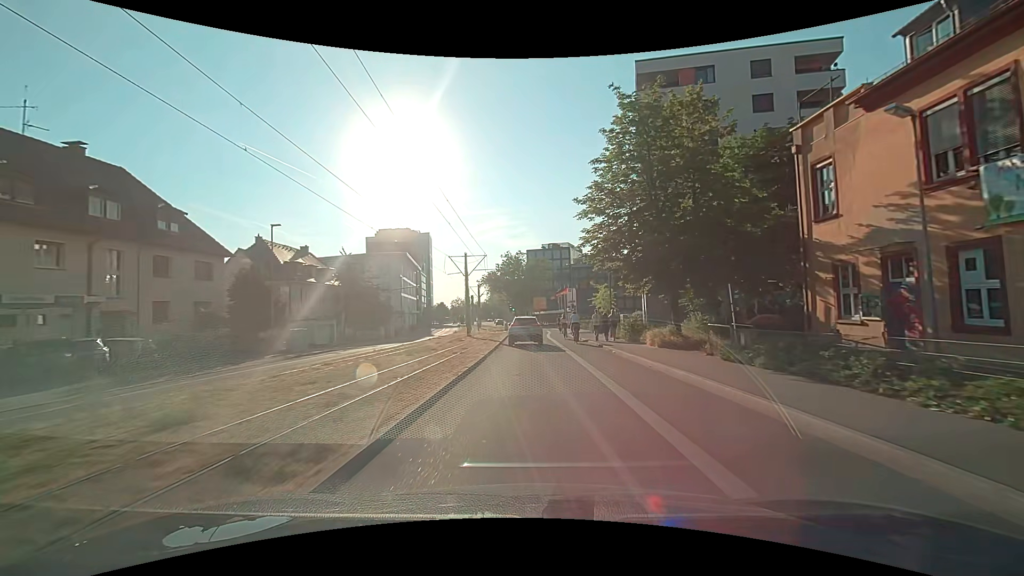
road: secondary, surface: asphalt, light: Day
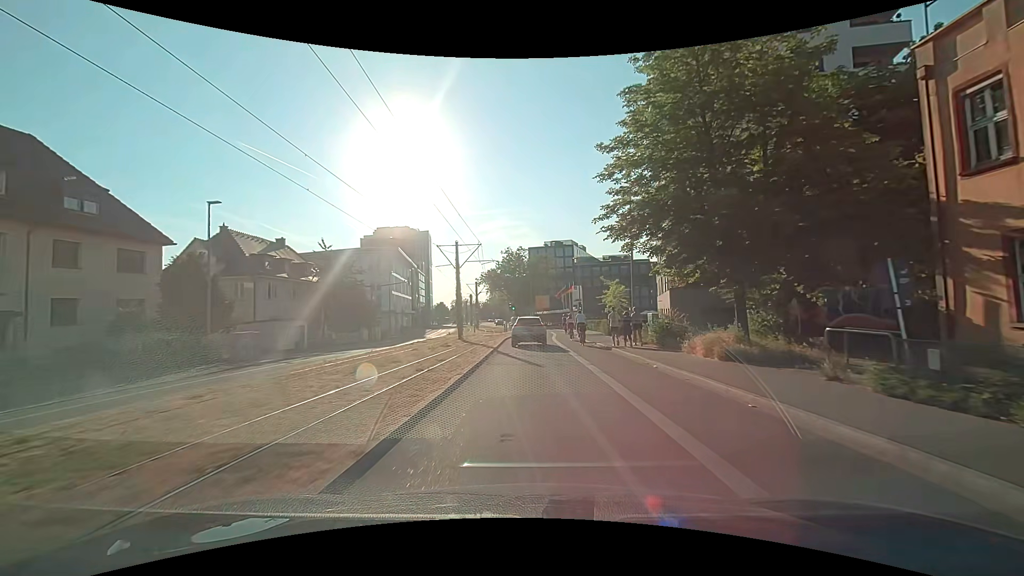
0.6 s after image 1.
(0.0, +6.5) m; 0°
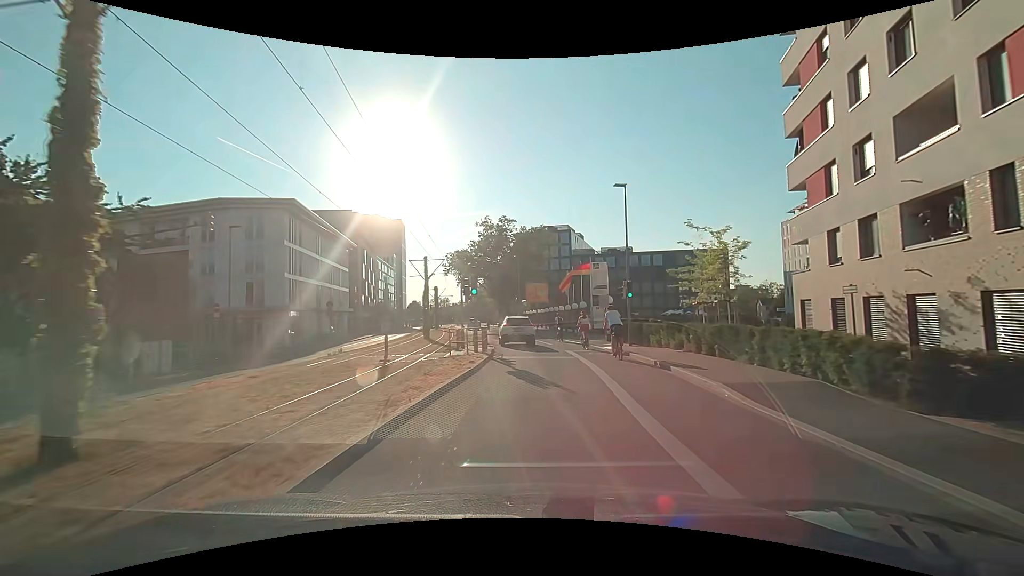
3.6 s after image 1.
(0.0, +31.0) m; +2°
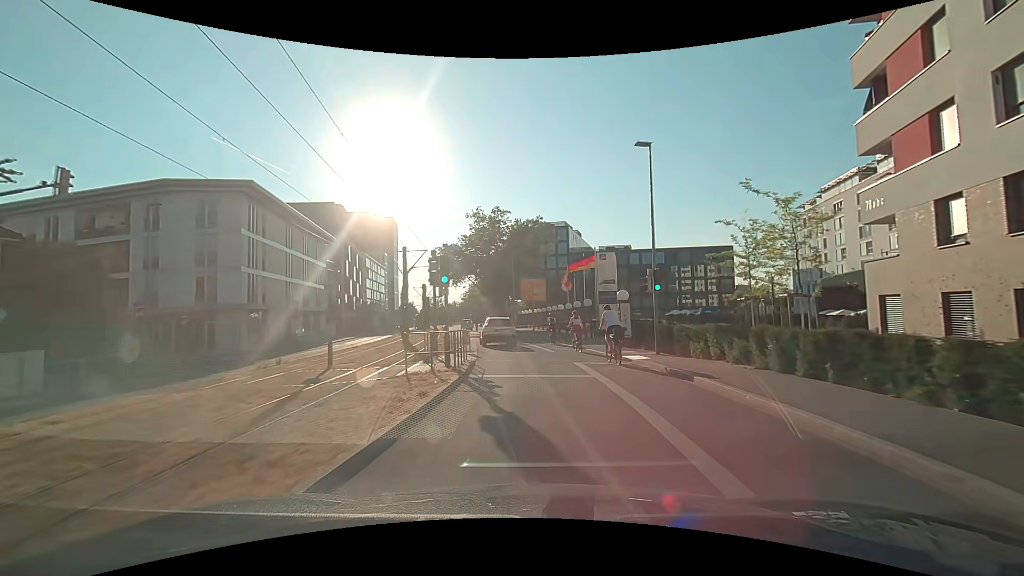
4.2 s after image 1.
(0.0, +6.1) m; 0°
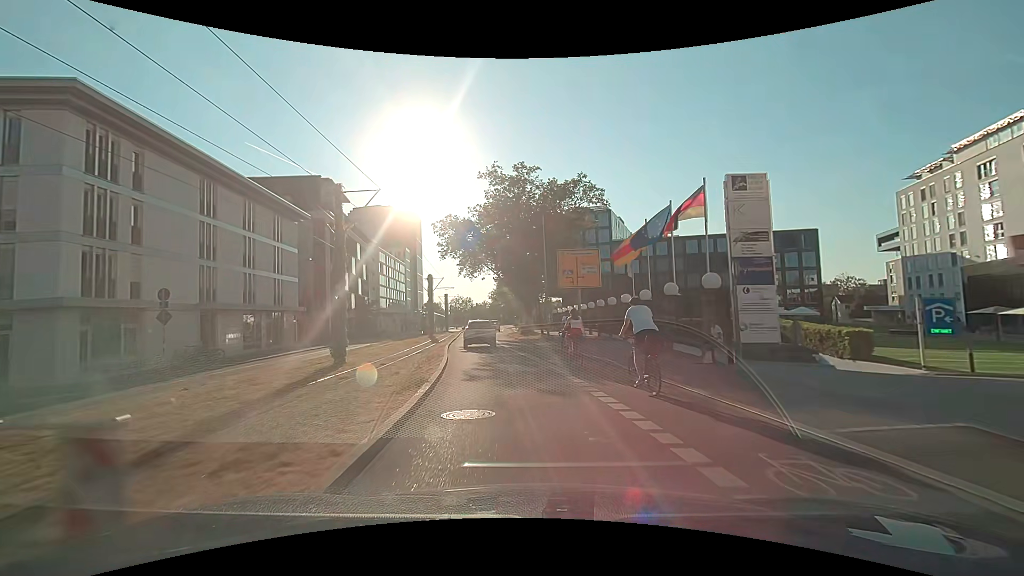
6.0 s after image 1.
(-0.3, +18.8) m; -3°
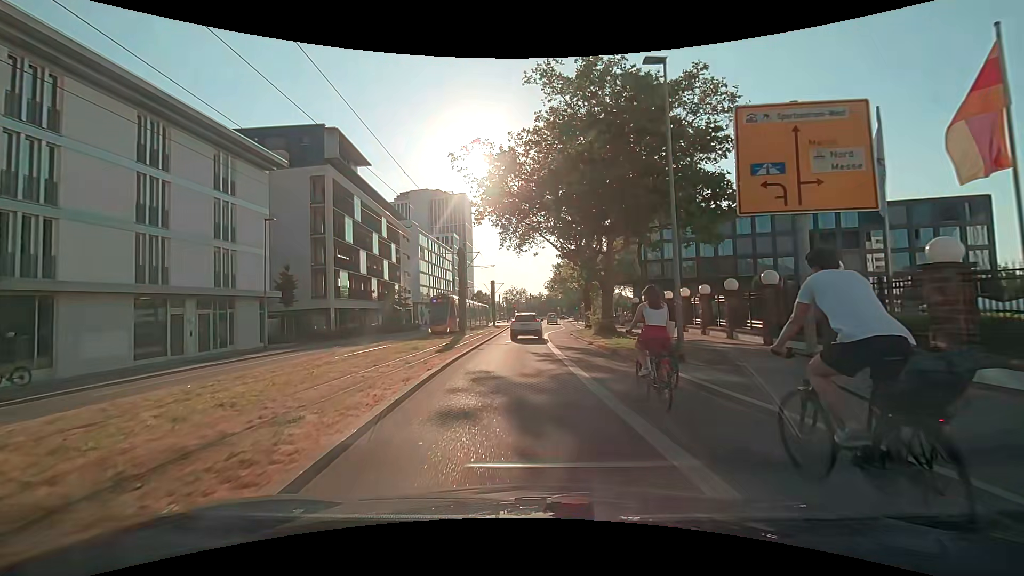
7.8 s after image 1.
(-1.1, +17.3) m; -7°
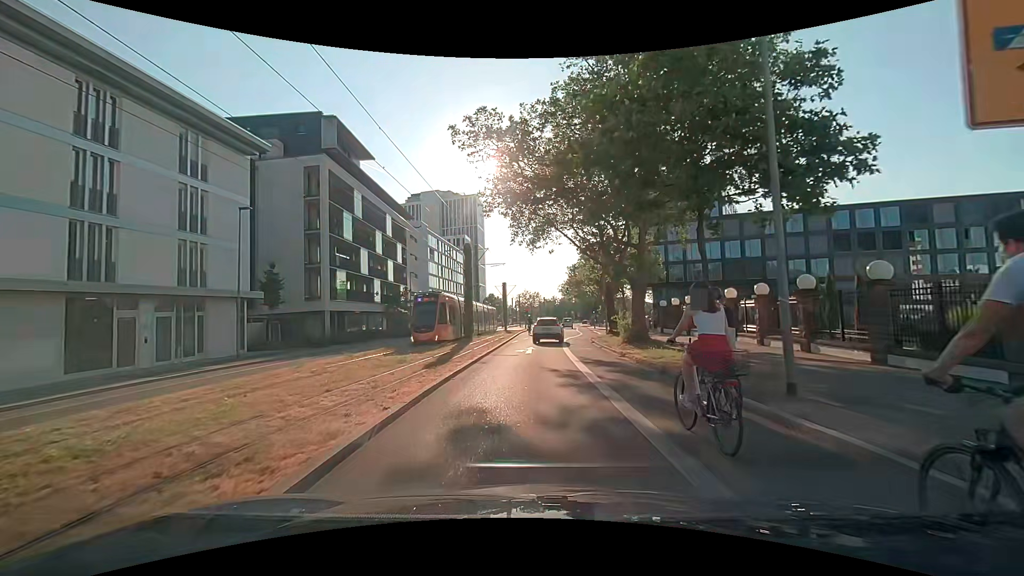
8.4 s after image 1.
(0.0, +4.6) m; -1°
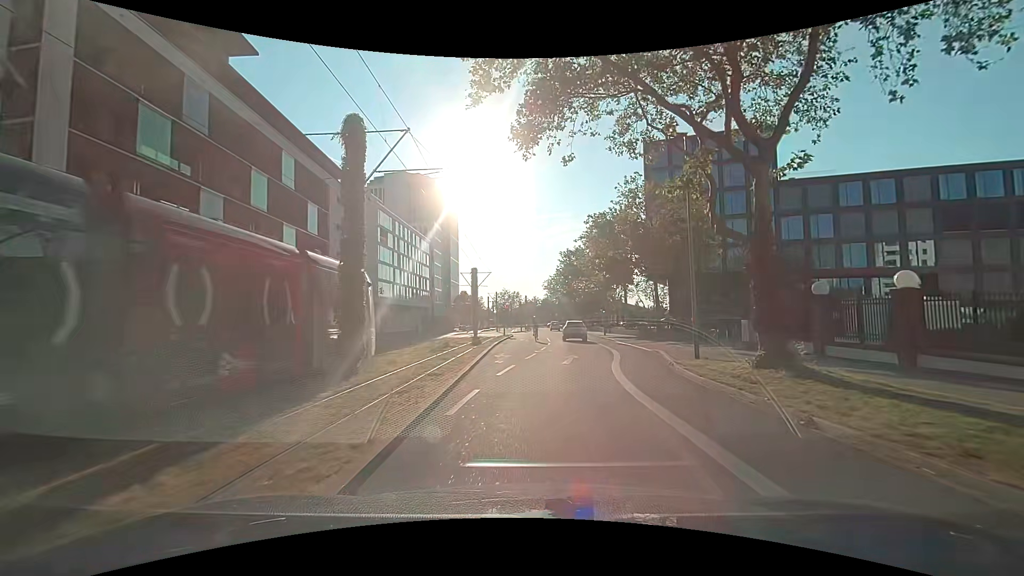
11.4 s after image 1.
(-0.6, +24.3) m; +1°
(0, +10) (+1, +20) (+3, +30) (+4, +40) (+4, +50) (+4, +60) (+4, +70) (+4, +80) (+3, +90) (+3, +100) m
